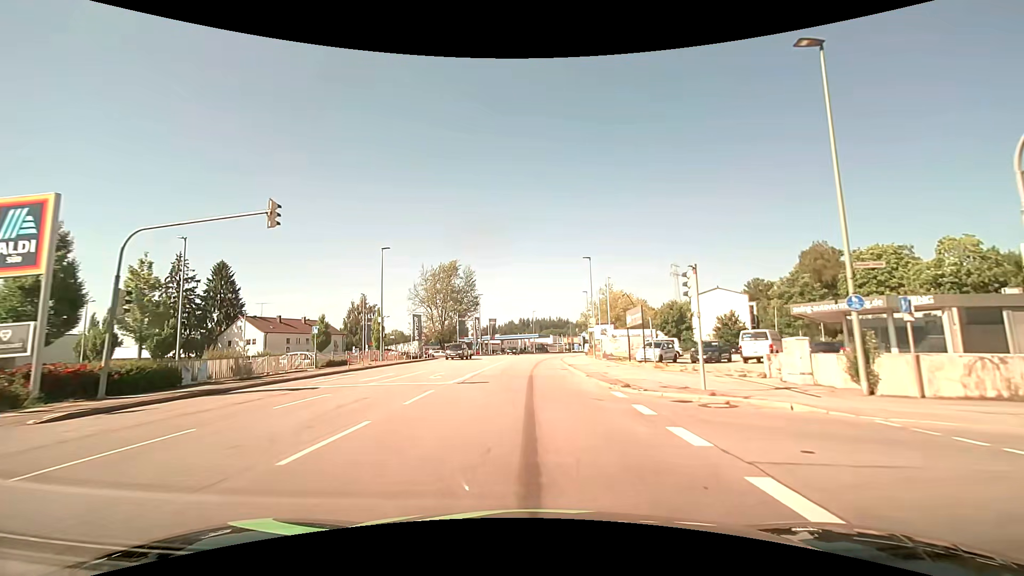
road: tertiary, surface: asphalt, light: Day
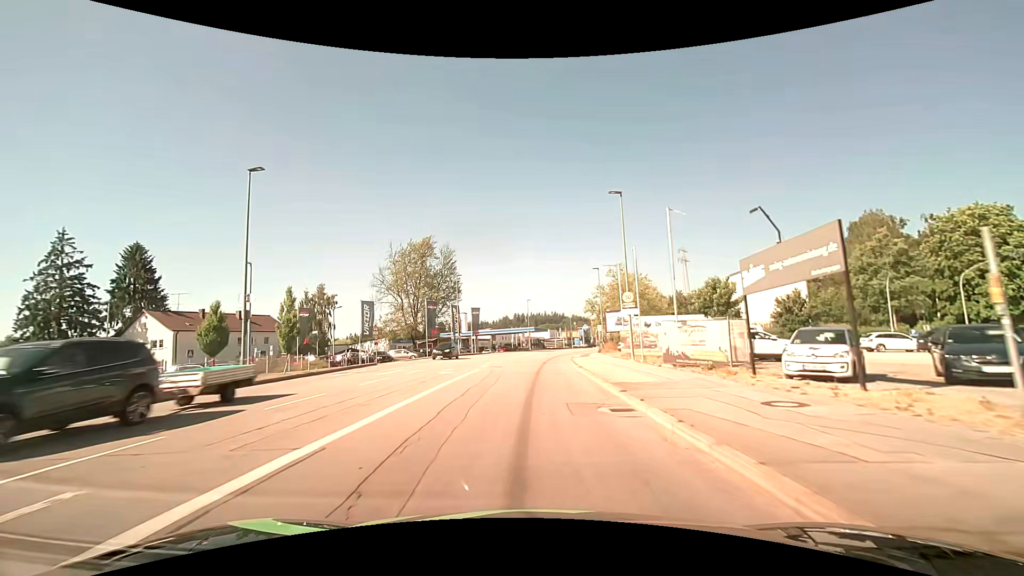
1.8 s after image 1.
(0.0, +20.4) m; 0°
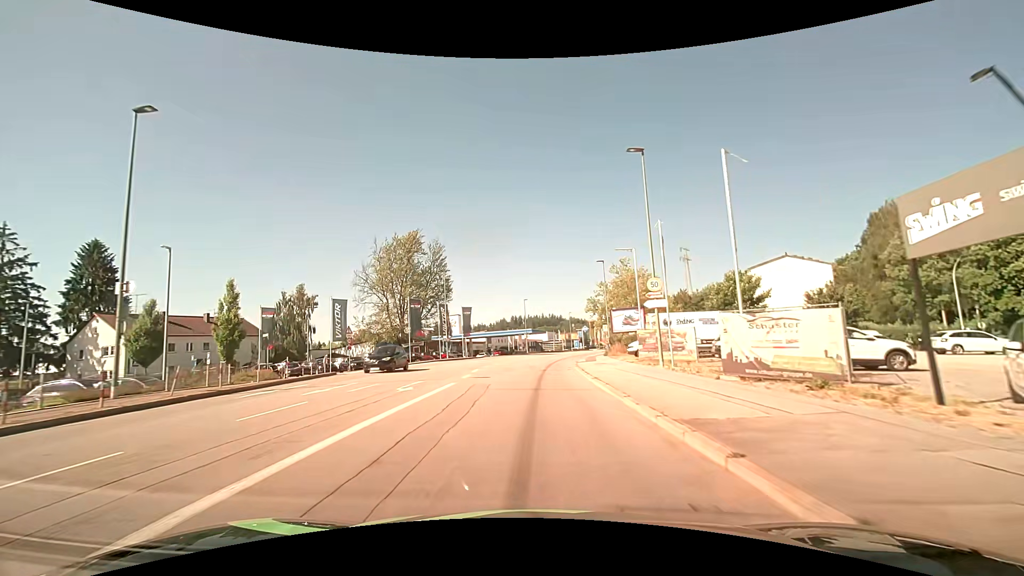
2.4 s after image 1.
(0.0, +7.0) m; 0°
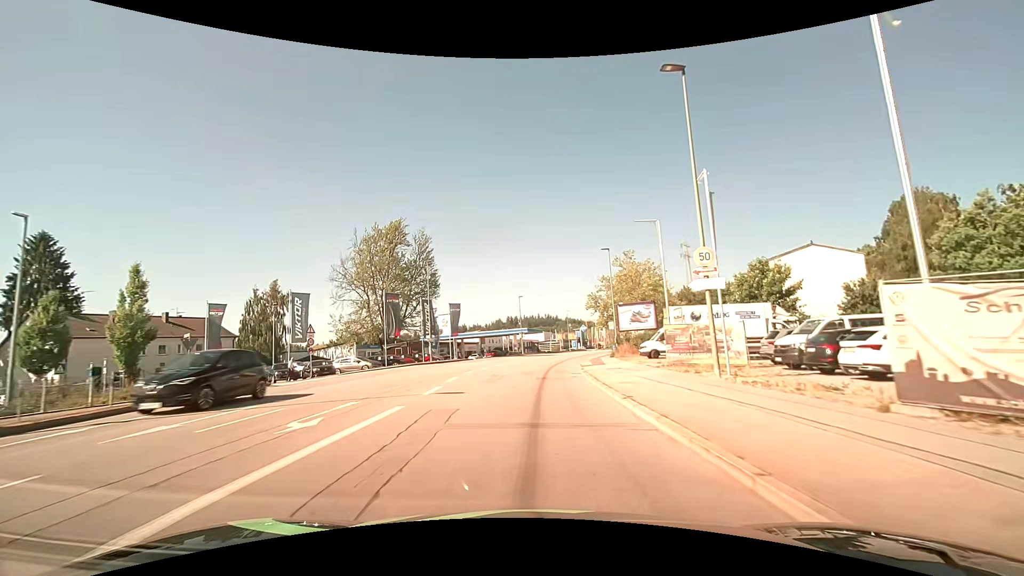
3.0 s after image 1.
(0.0, +7.1) m; +1°
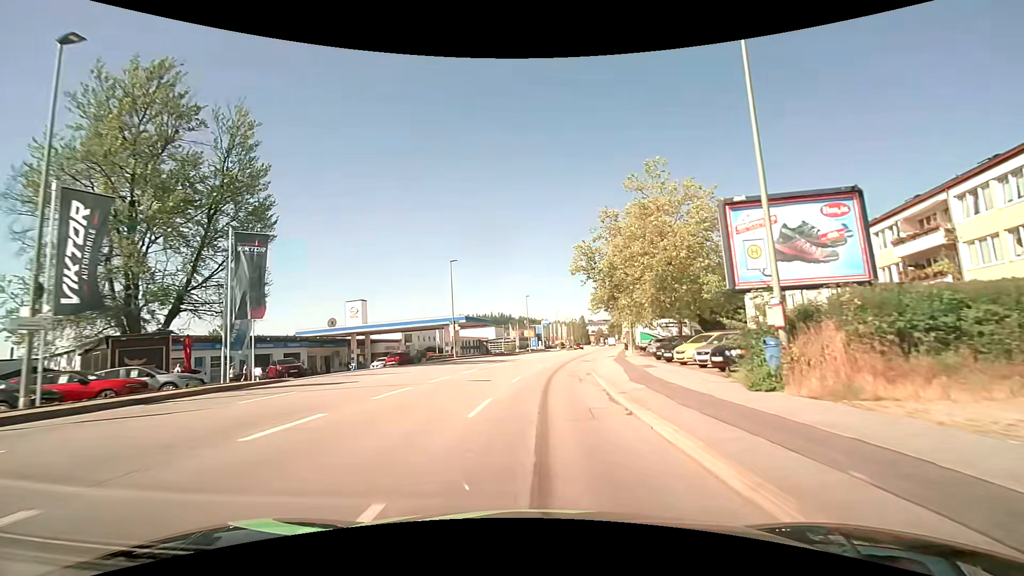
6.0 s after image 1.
(+1.3, +36.6) m; +5°
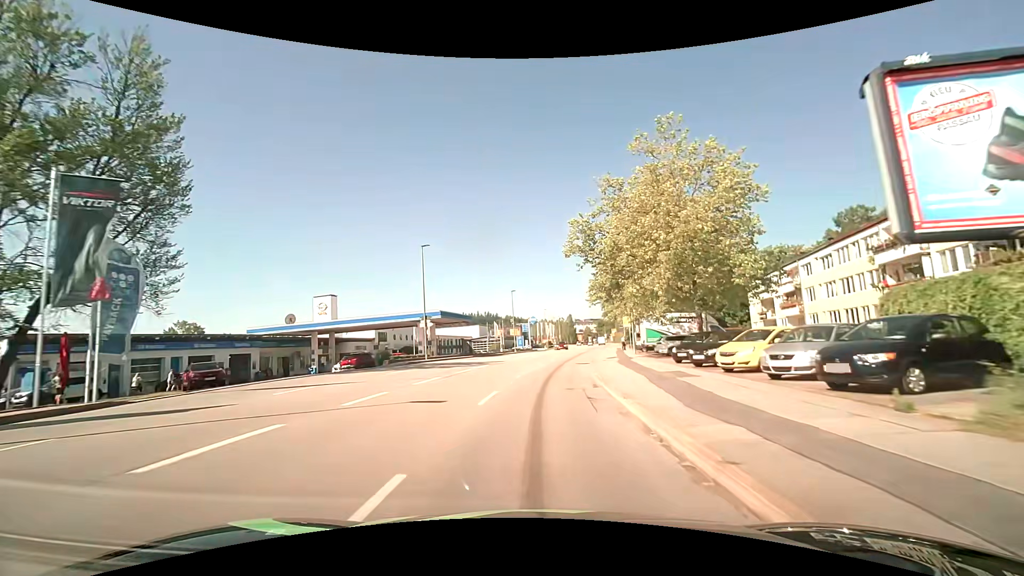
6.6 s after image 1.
(+0.1, +7.6) m; +1°
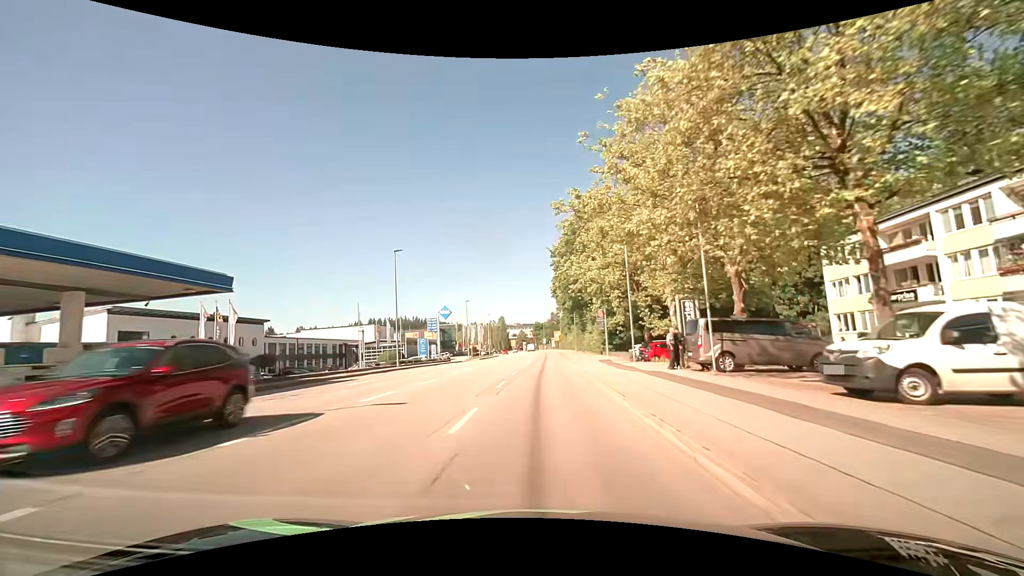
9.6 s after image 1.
(+2.6, +39.2) m; +7°
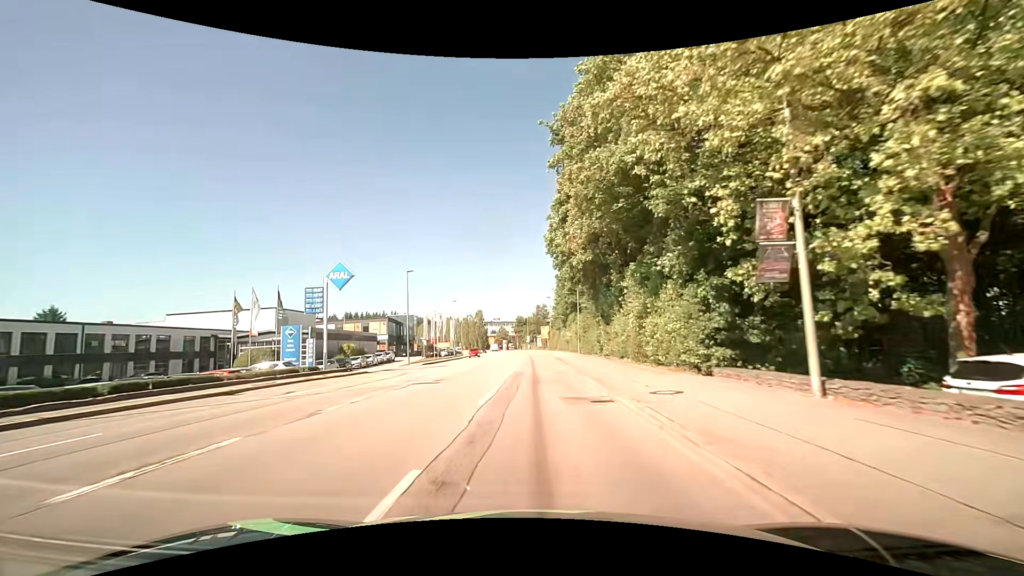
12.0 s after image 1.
(+0.9, +32.5) m; +2°
(0, +10) (0, +20) (0, +30) (0, +40) (0, +50) (0, +60) (0, +70) (0, +80) (0, +90) (-1, +100) m
